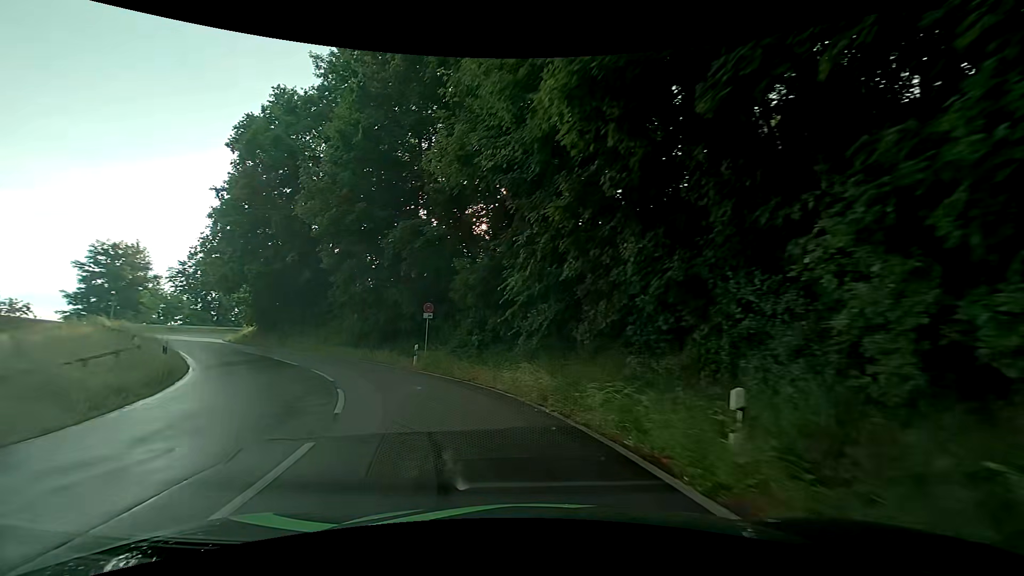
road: tertiary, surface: asphalt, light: Day
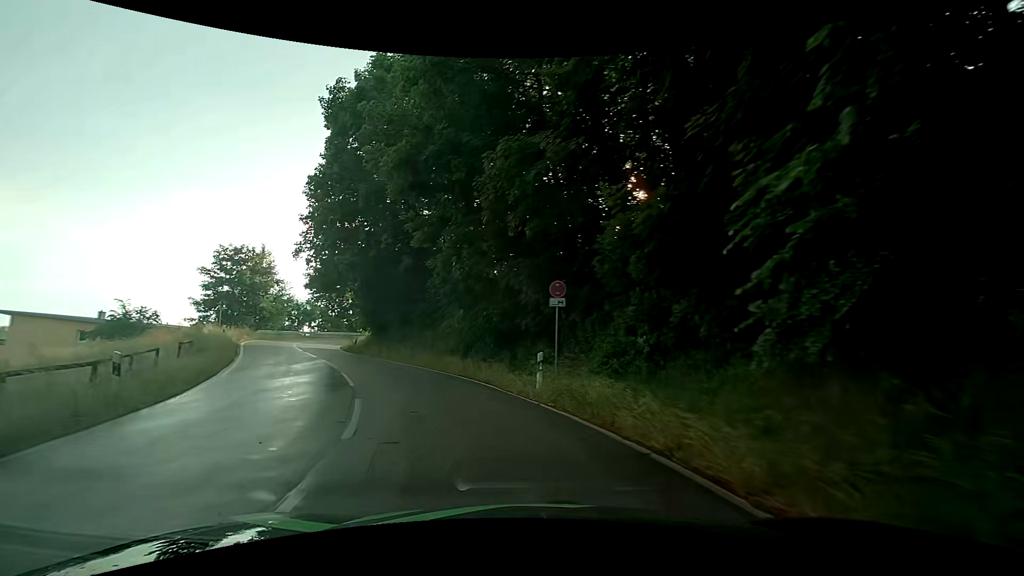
(-1.3, +9.2) m; -15°
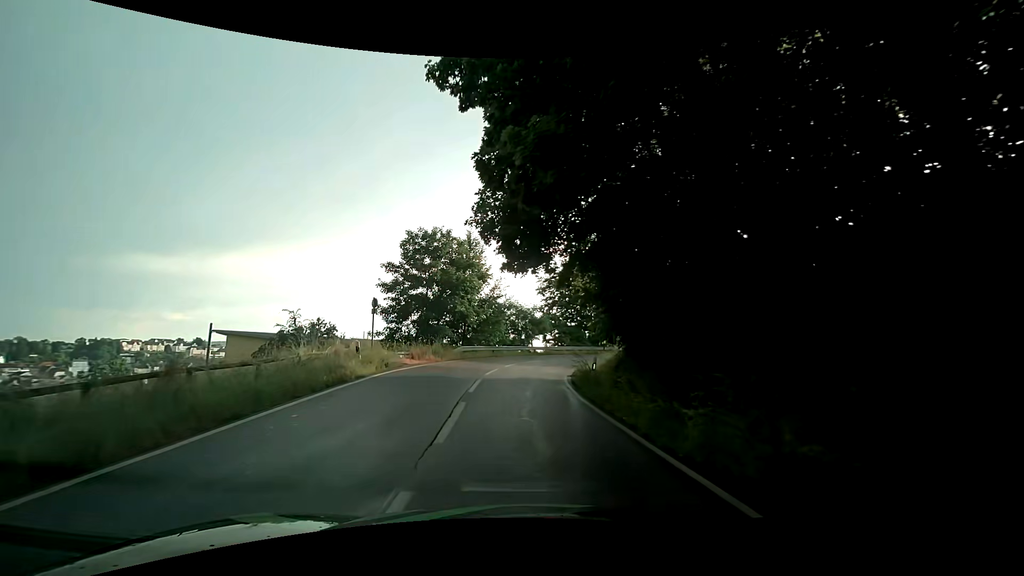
(-5.1, +18.4) m; -27°
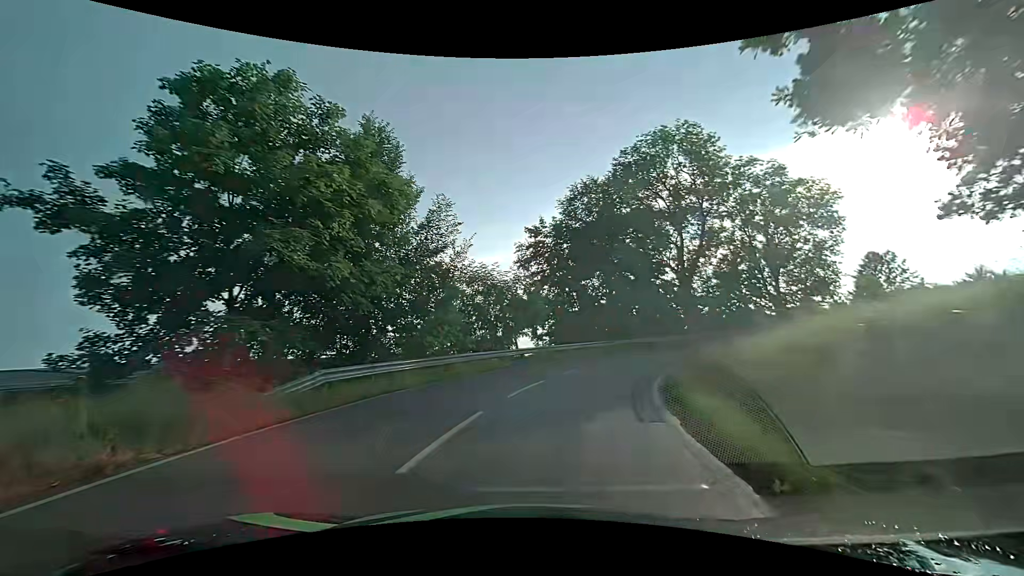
(-0.7, +19.8) m; +1°
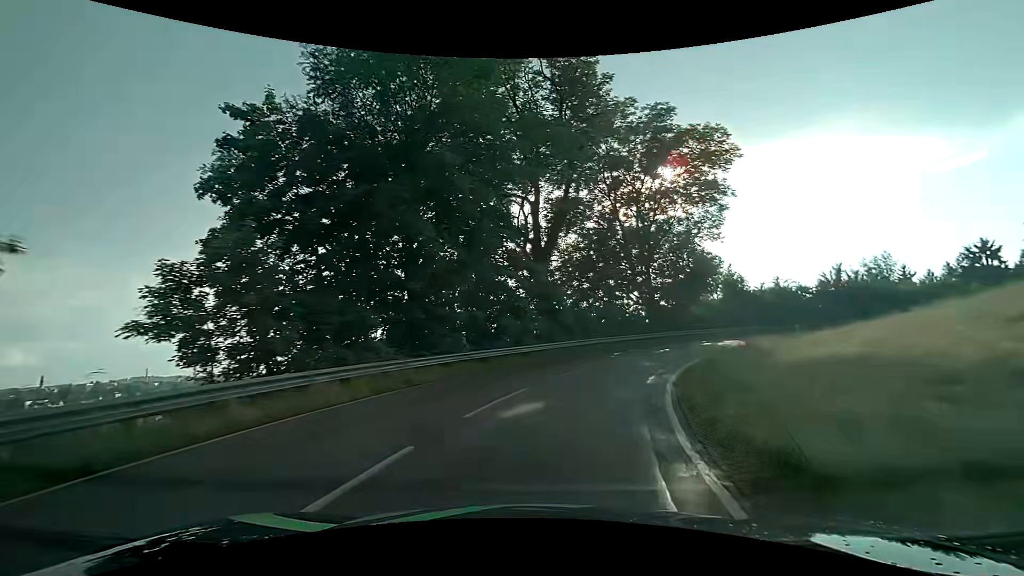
(+3.5, +20.2) m; +21°
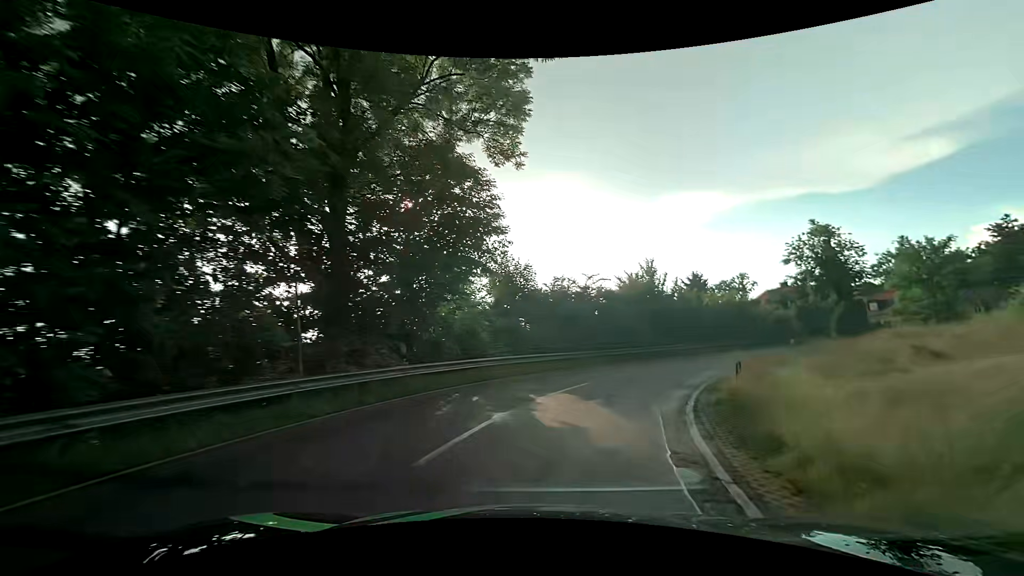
(+6.3, +25.3) m; +28°
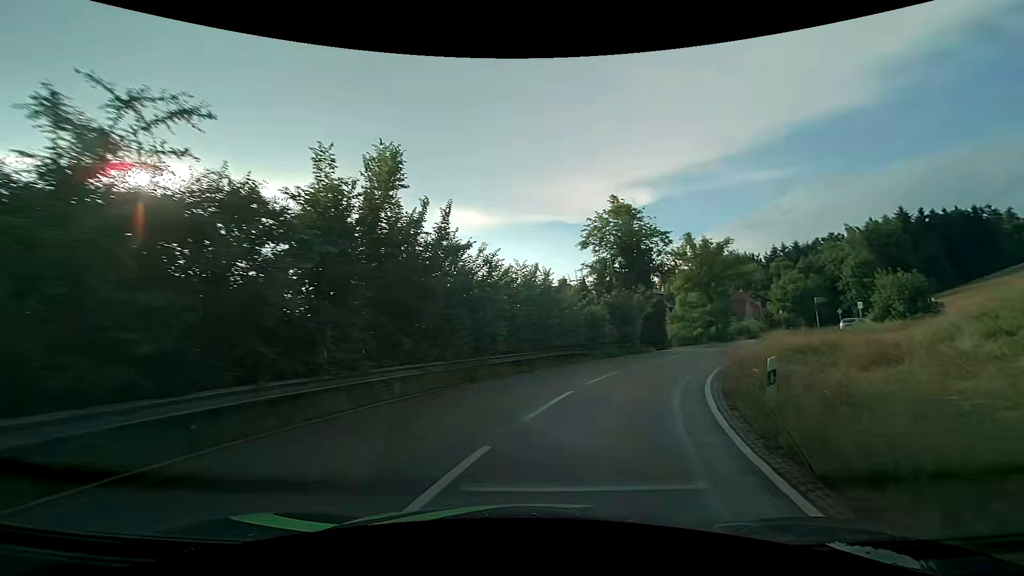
(+5.0, +20.2) m; +27°
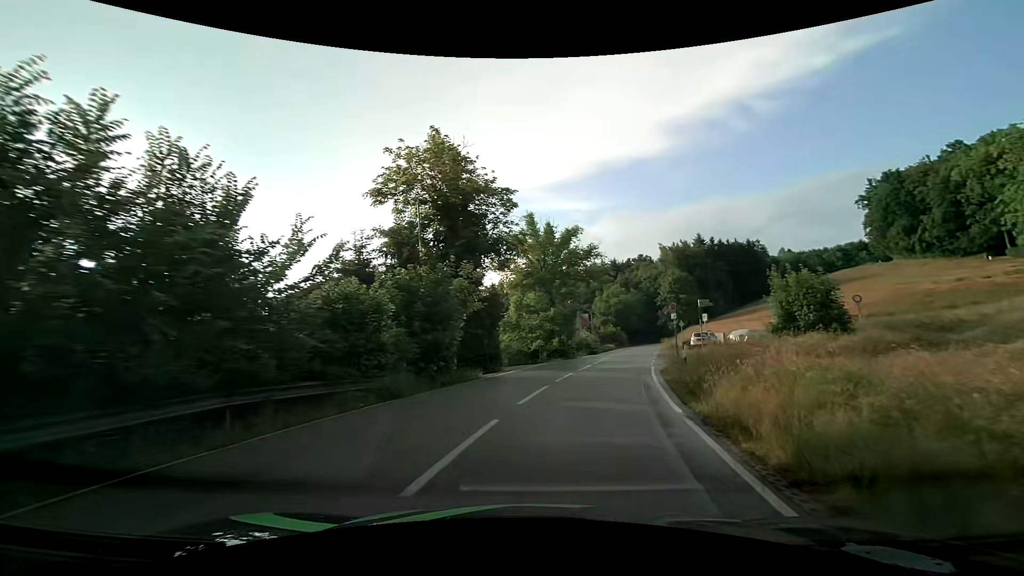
(+2.9, +15.5) m; +20°
(+1, +10) (+3, +20) (+5, +30) (+8, +39) (+10, +49) (+13, +58) (+15, +68) (+18, +78) (+21, +87) (+23, +97) m
